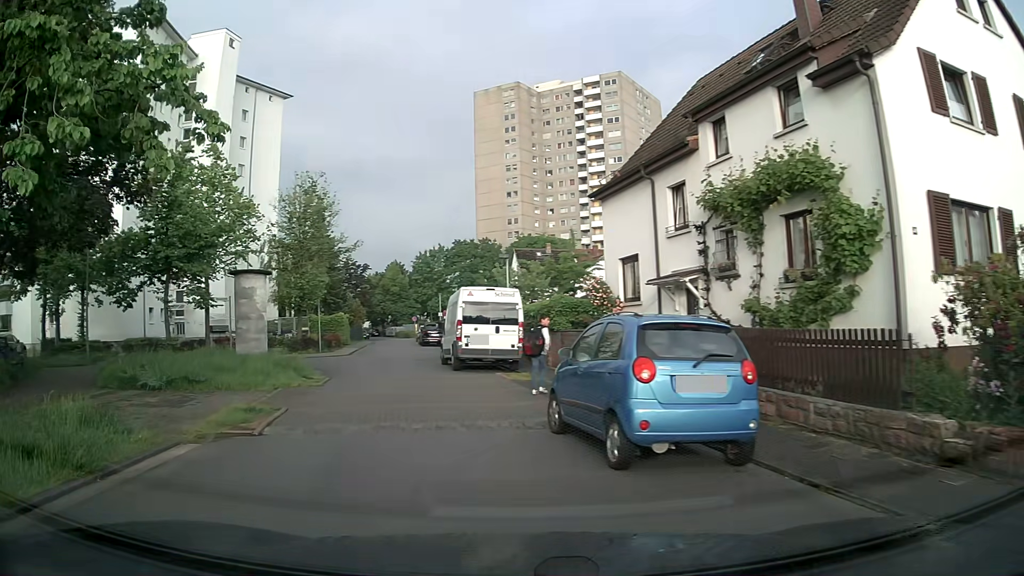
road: residential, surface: asphalt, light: Day
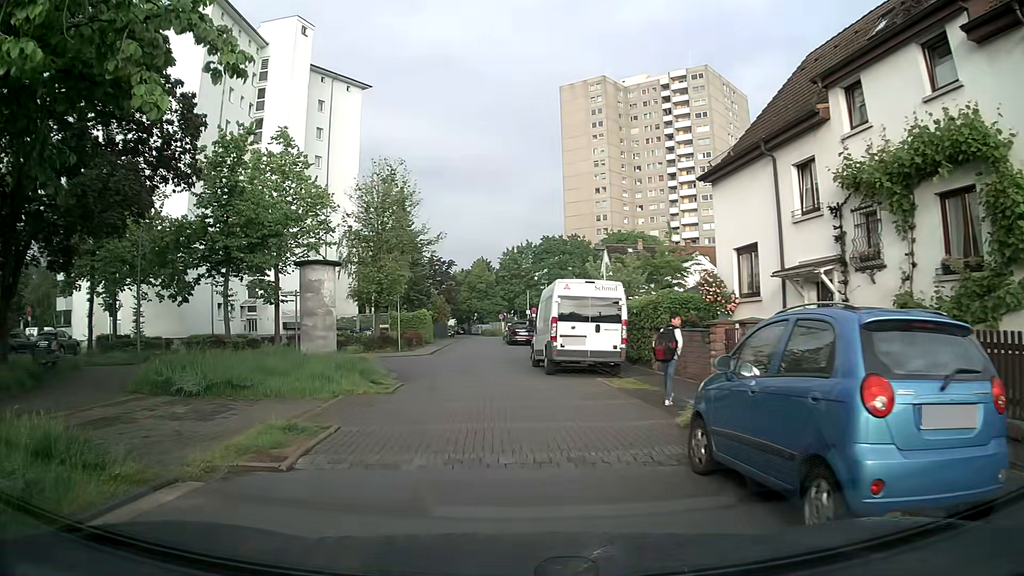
(-0.2, +2.5) m; -7°
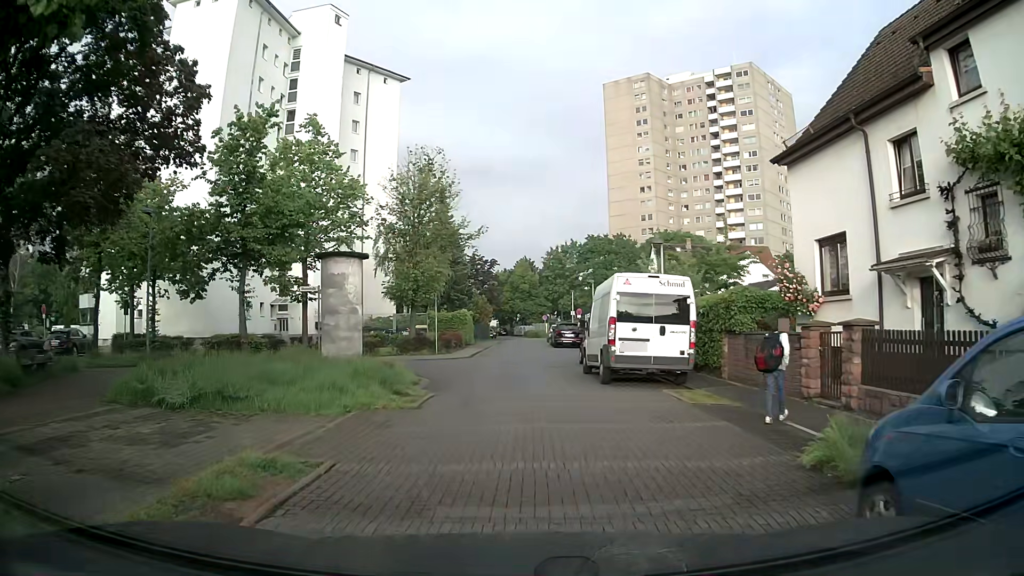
(-0.1, +2.6) m; -5°
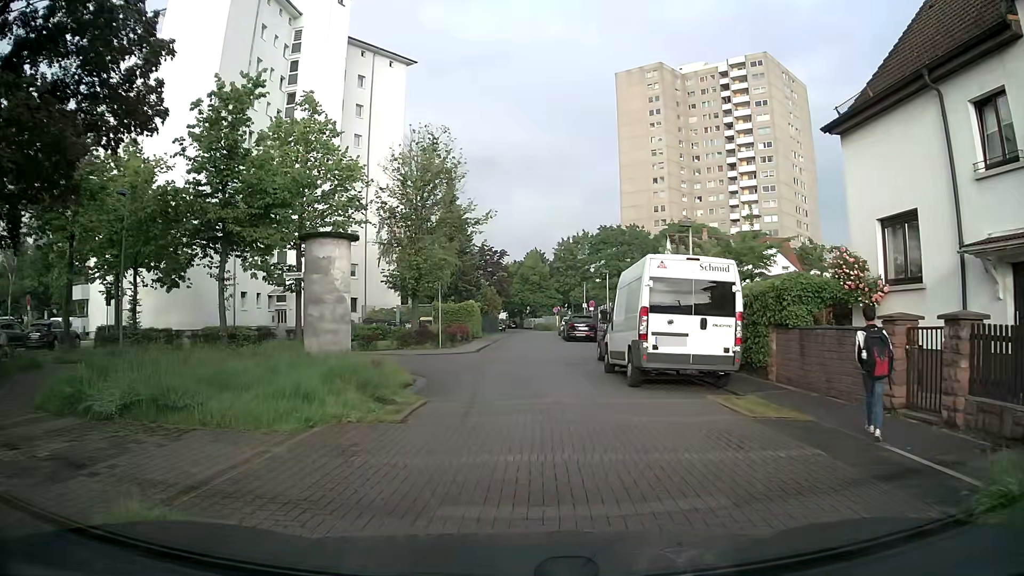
(0.0, +2.6) m; -2°
